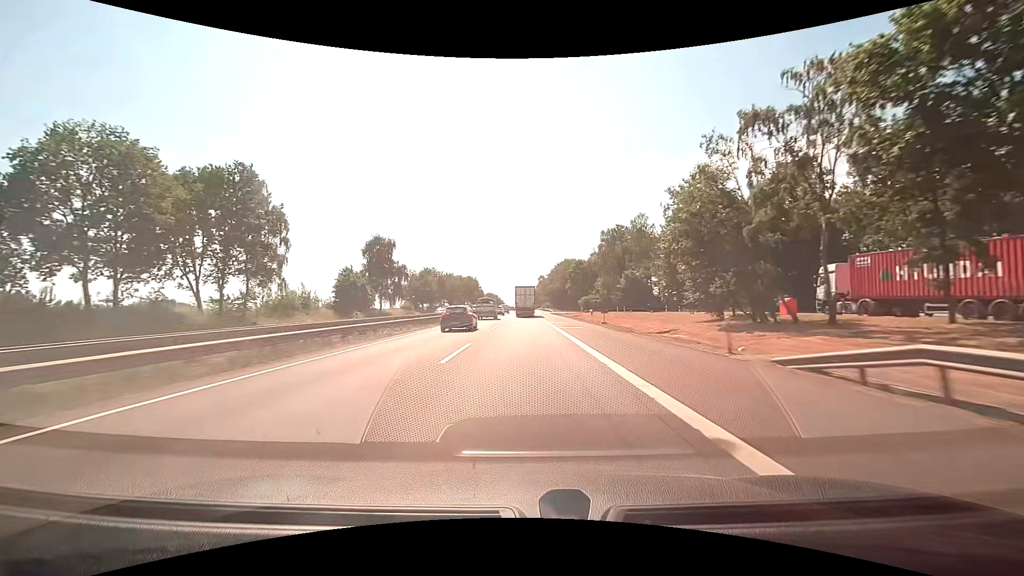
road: motorway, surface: asphalt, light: Day
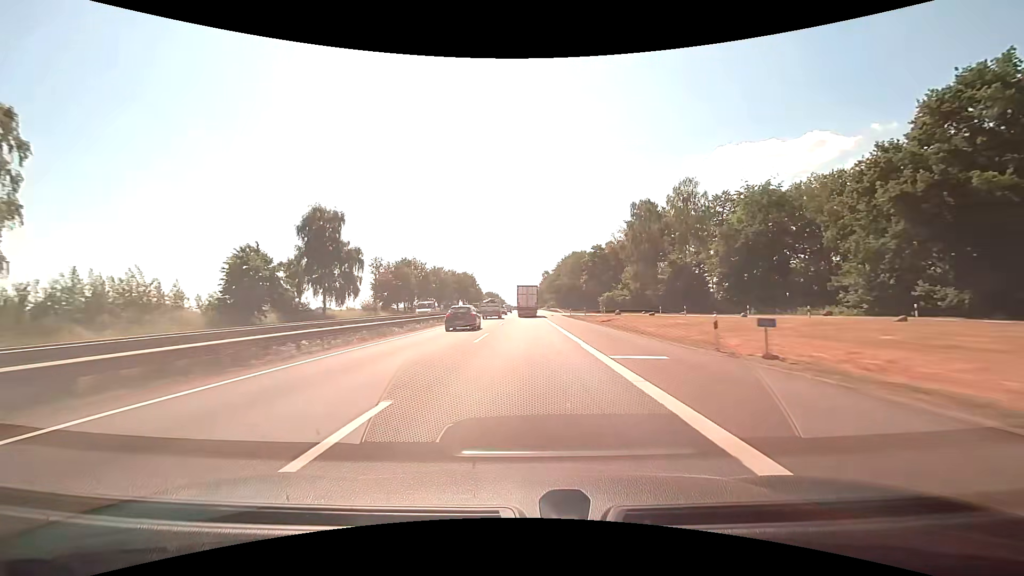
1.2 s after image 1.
(-0.1, +29.1) m; 0°
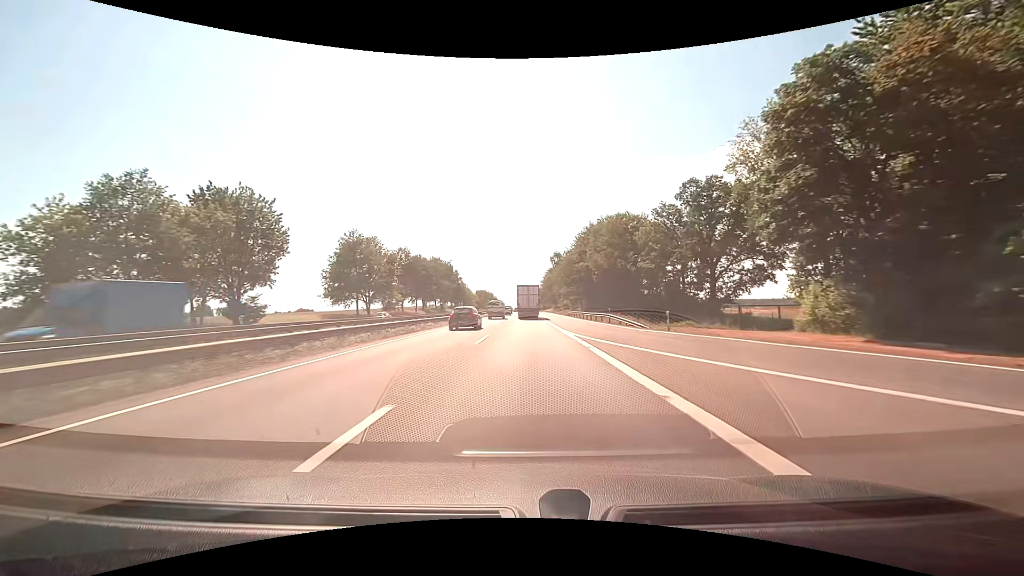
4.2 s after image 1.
(-0.1, +73.1) m; 0°
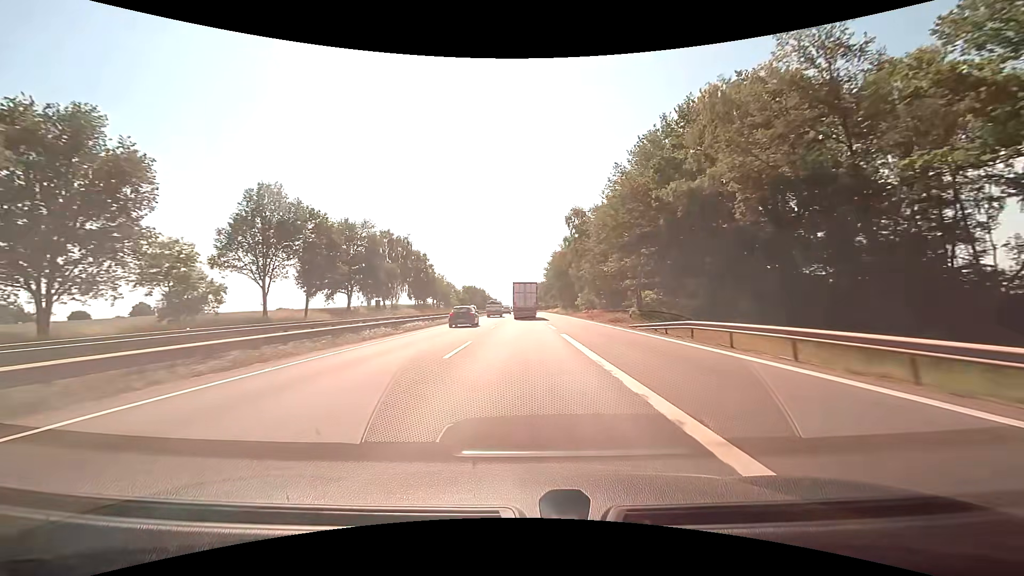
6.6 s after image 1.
(0.0, +60.0) m; 0°
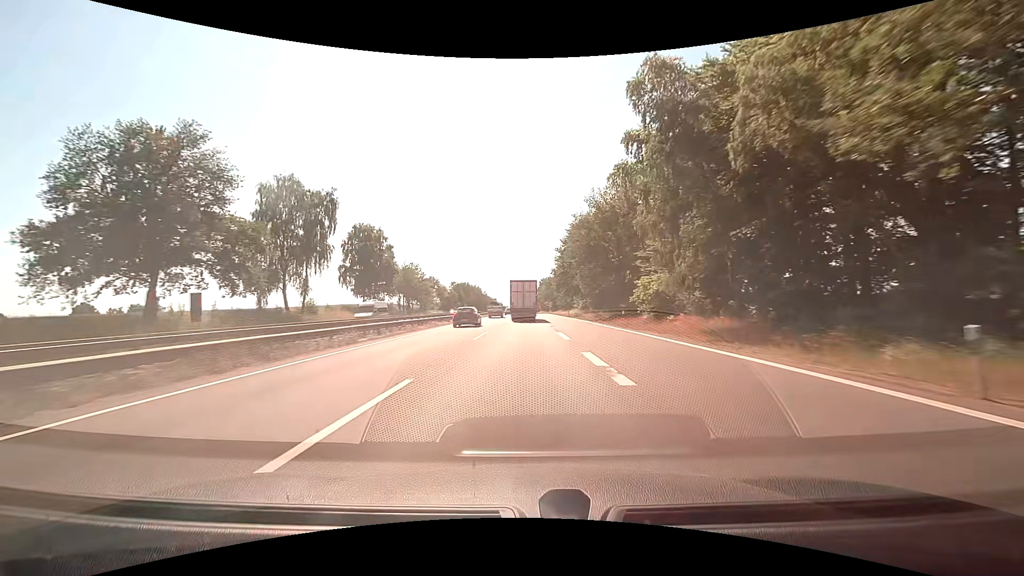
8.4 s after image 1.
(0.0, +46.5) m; 0°
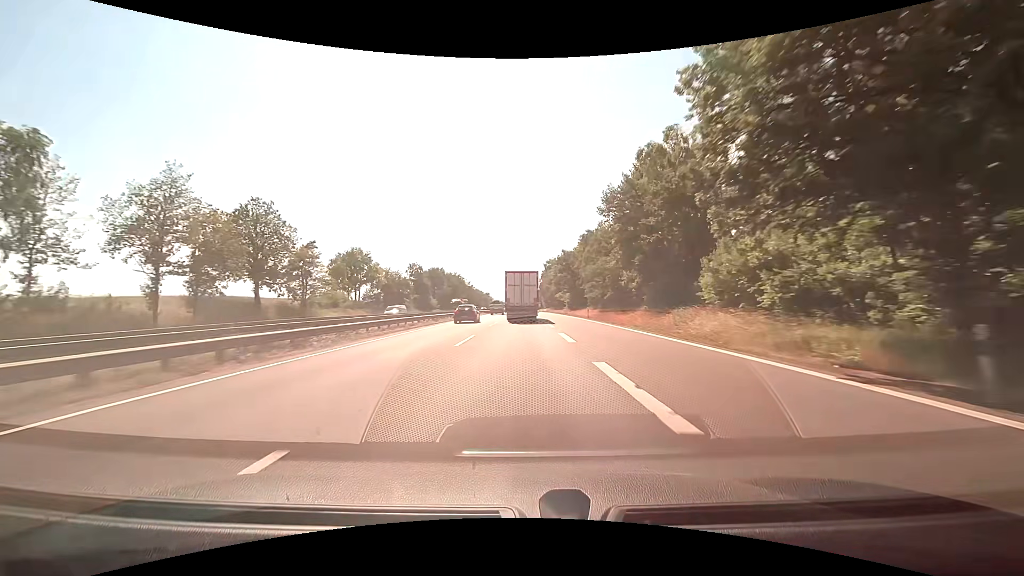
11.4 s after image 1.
(0.0, +77.4) m; 0°
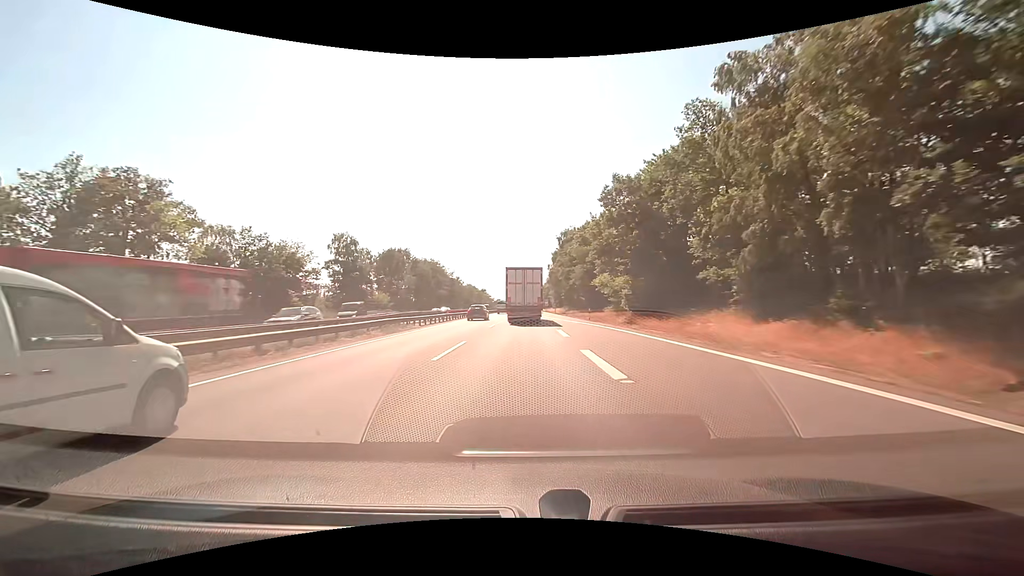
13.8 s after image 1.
(0.0, +58.3) m; 0°
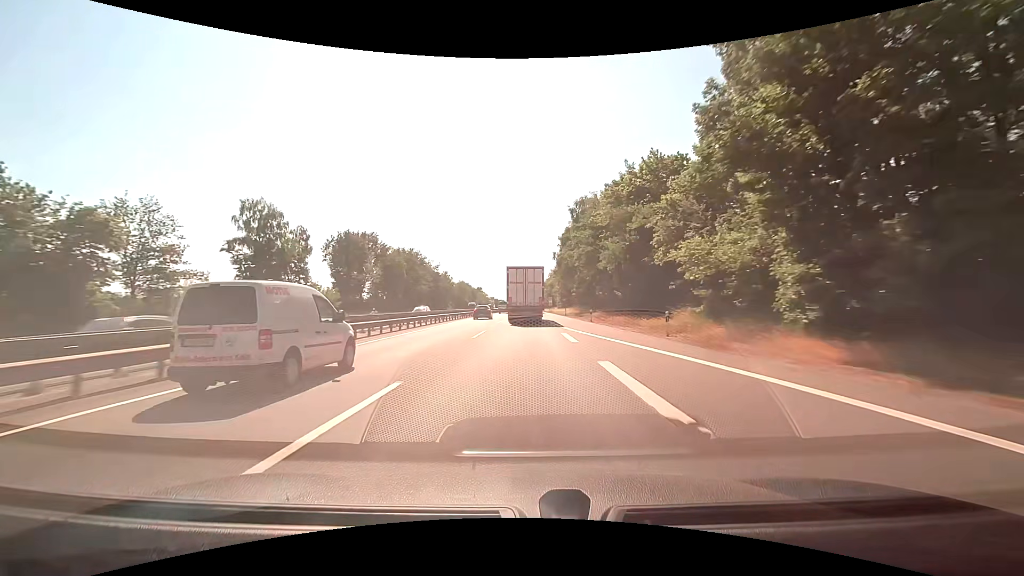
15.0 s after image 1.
(0.0, +27.9) m; 0°
(0, +10) (0, +20) (0, +30) (0, +40) (0, +50) (0, +60) (0, +70) (0, +80) (0, +90) (0, +100) m
